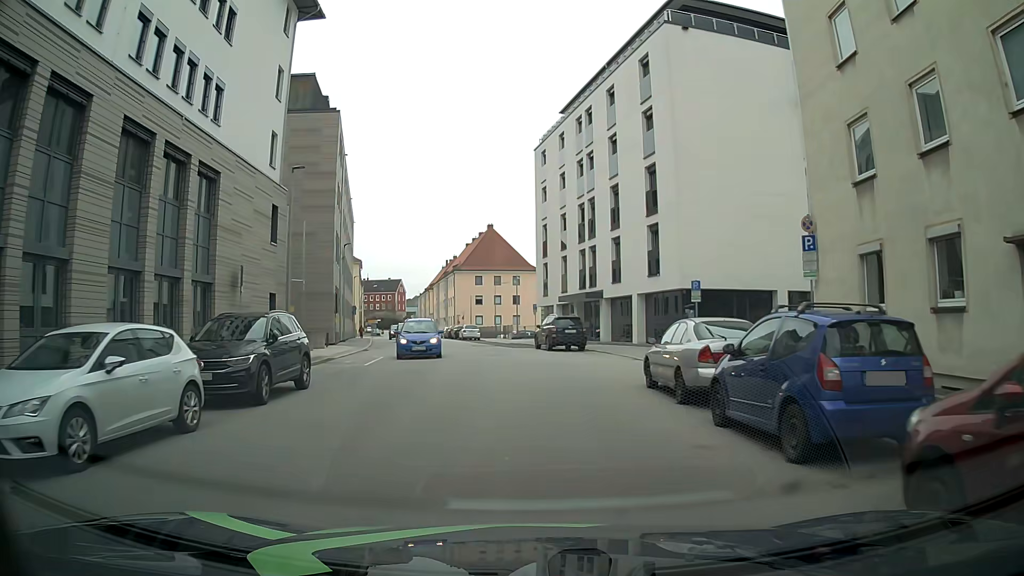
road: tertiary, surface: asphalt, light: Day
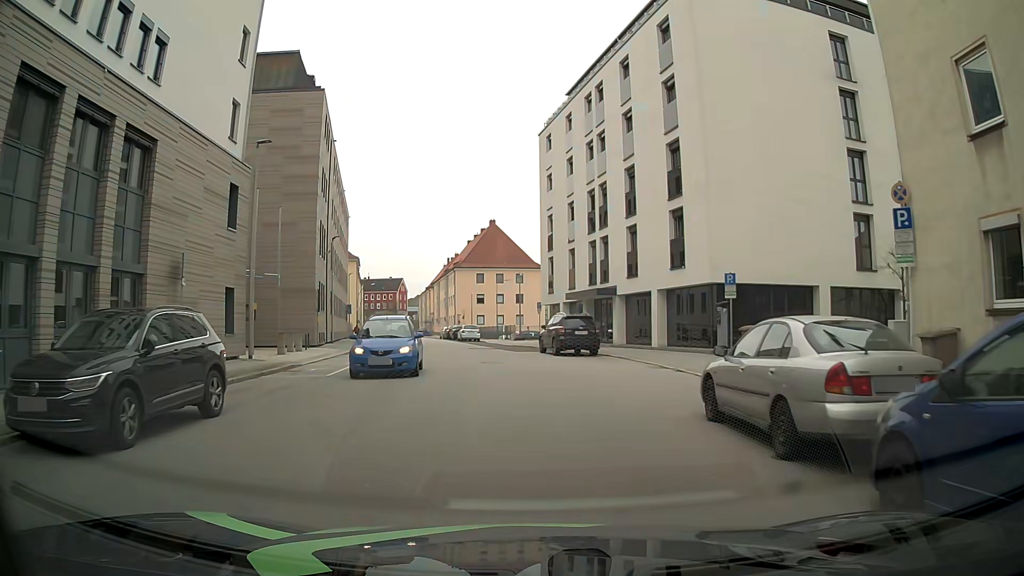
(0.0, +4.5) m; -1°
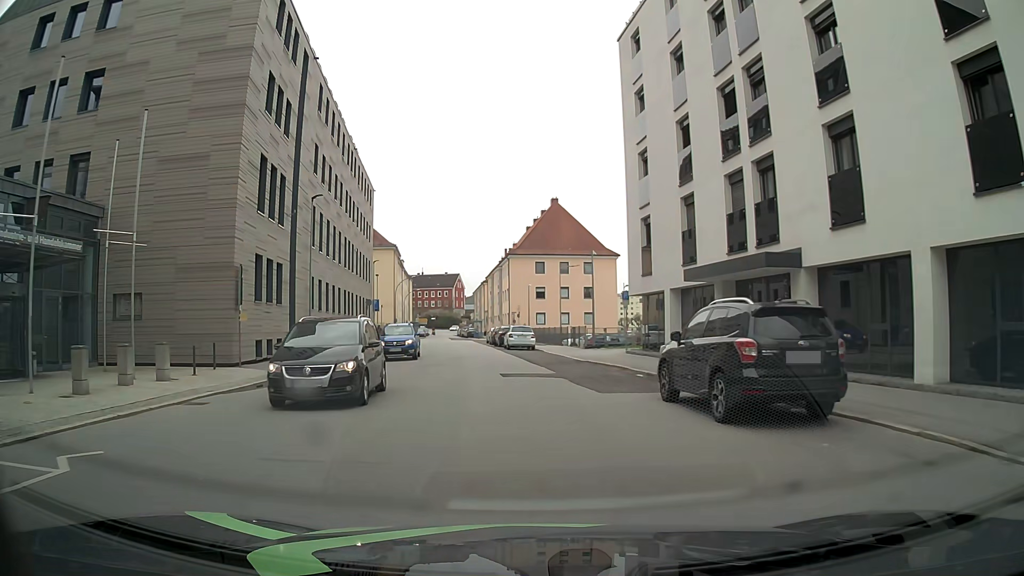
(-0.4, +18.0) m; -3°
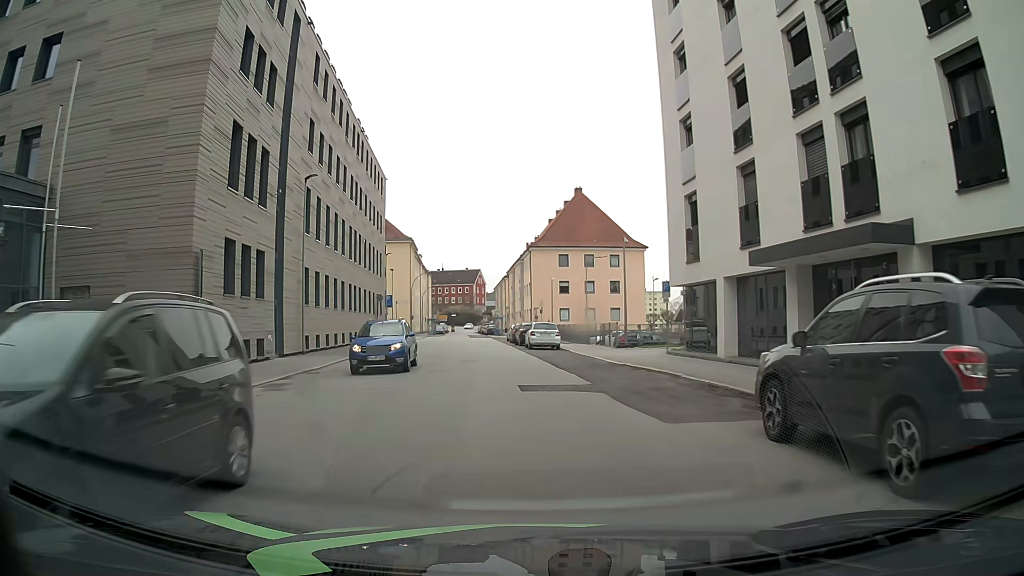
(-0.2, +4.5) m; -4°
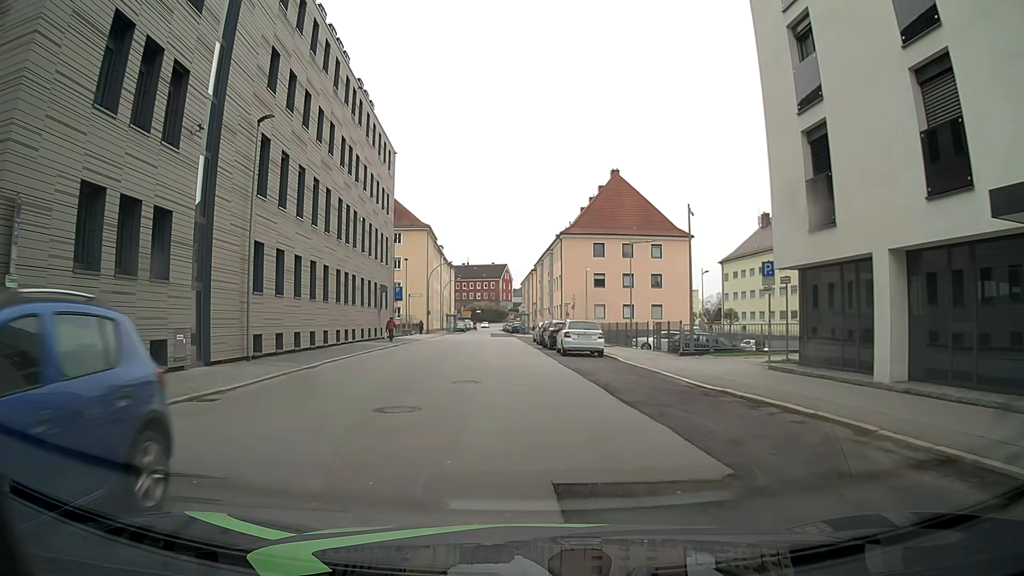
(-0.1, +9.0) m; -2°
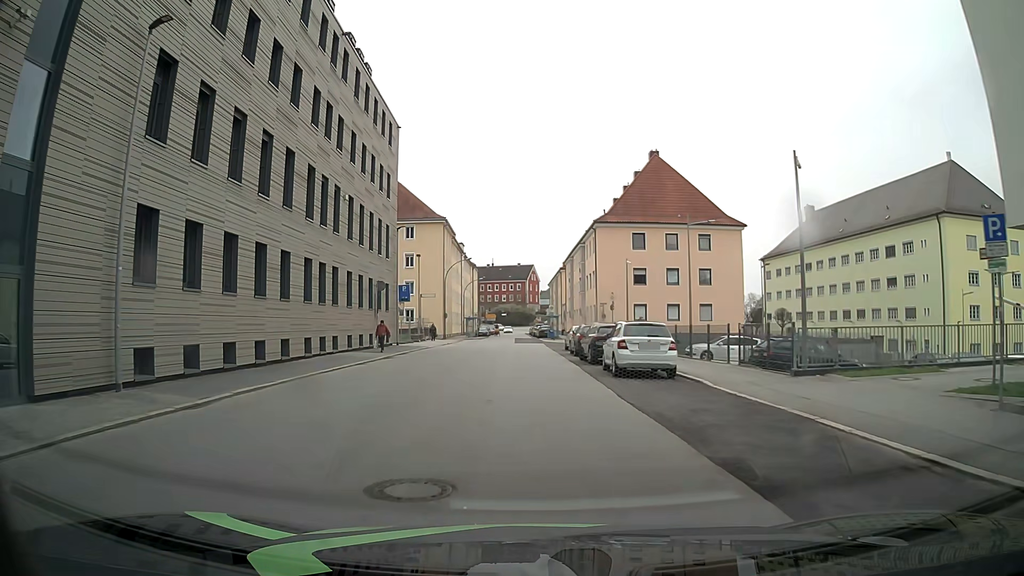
(-0.2, +9.1) m; -2°
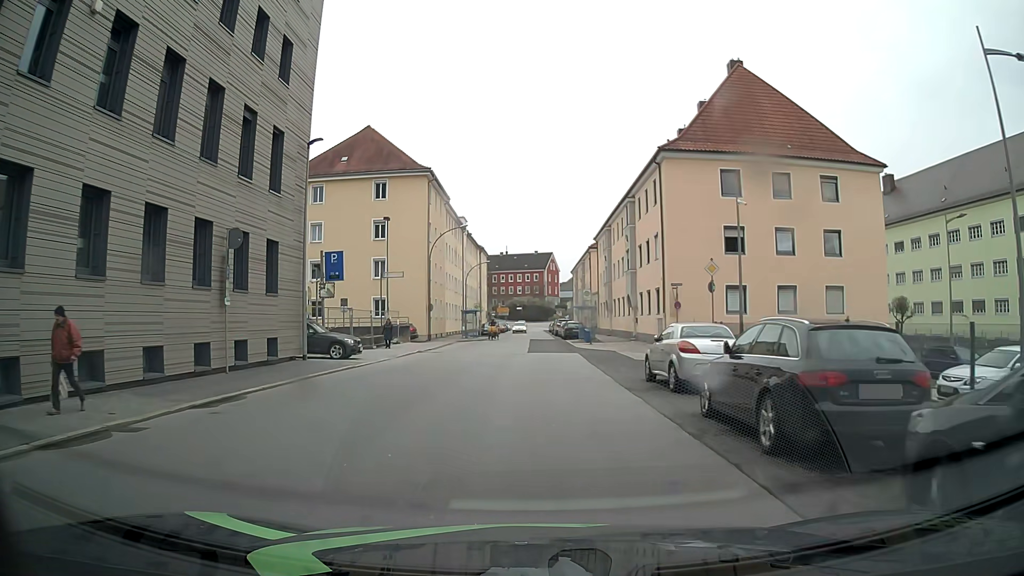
(-0.6, +22.6) m; -2°
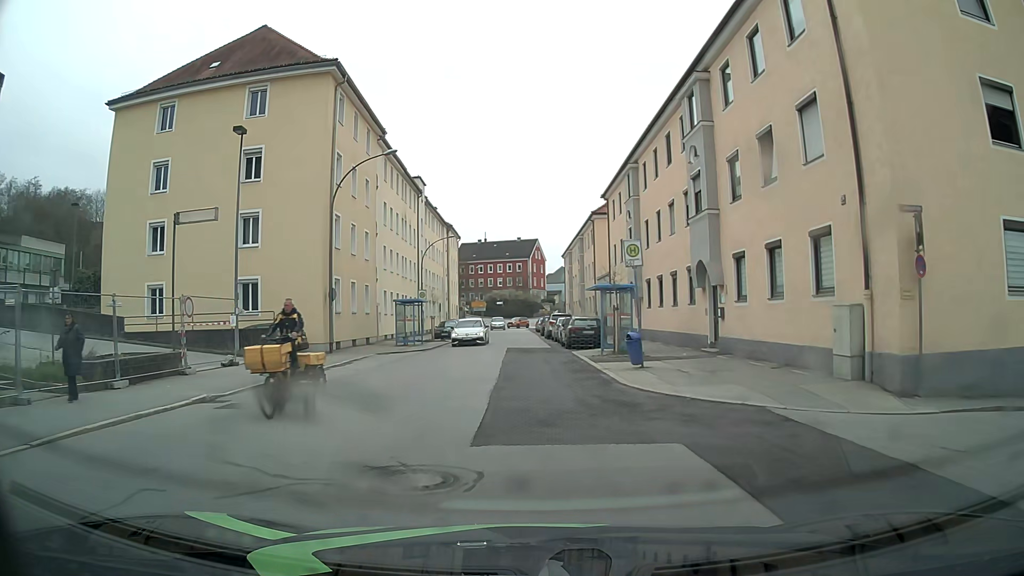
(+0.3, +22.7) m; +1°
(0, +10) (0, +20) (-1, +30) (-1, +40) (-1, +50) (-1, +60) (-2, +70) (-2, +80) (-2, +90) (-2, +100) m
